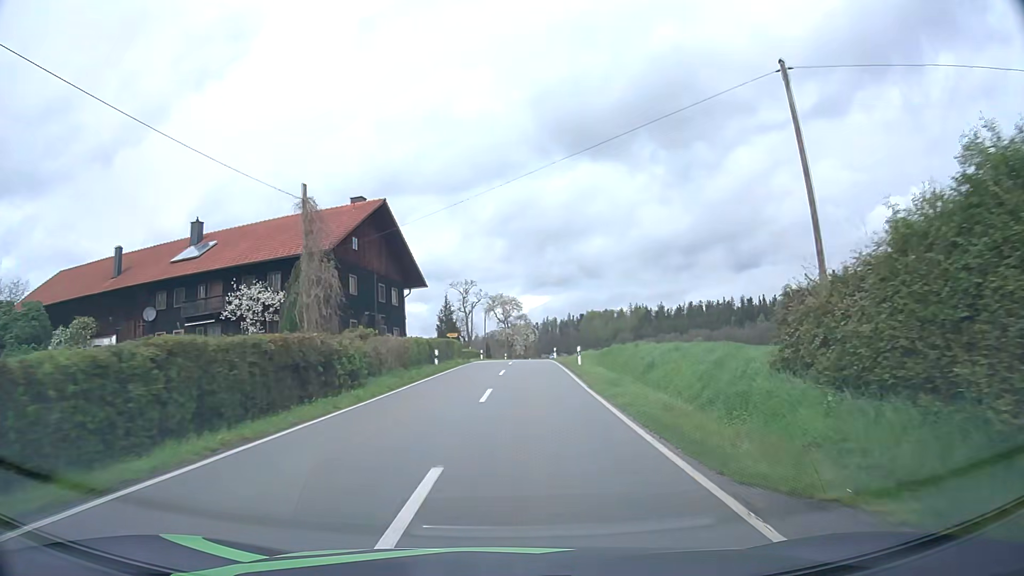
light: Day
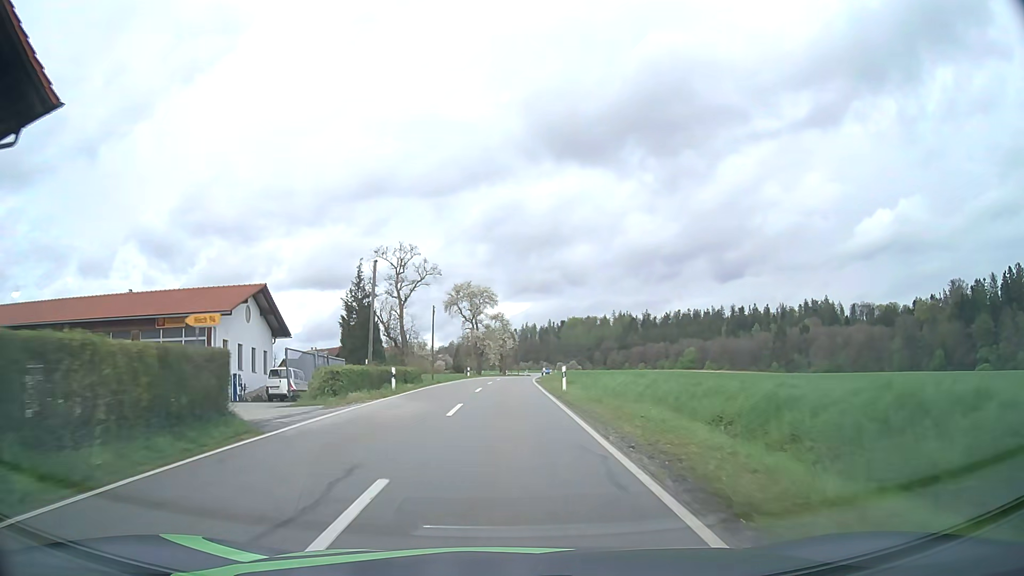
(+1.4, +36.7) m; +2°
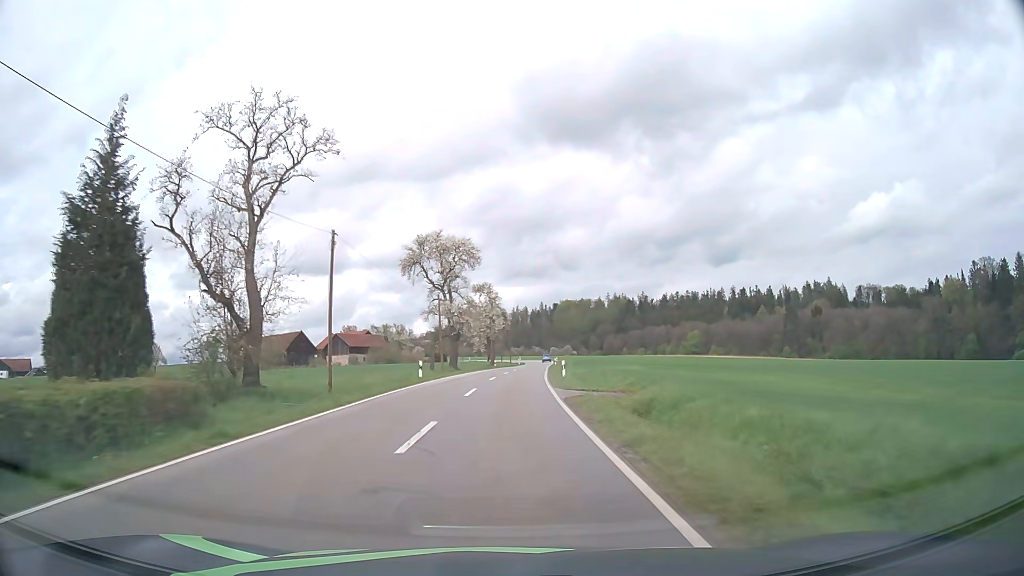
(+0.2, +30.8) m; +1°
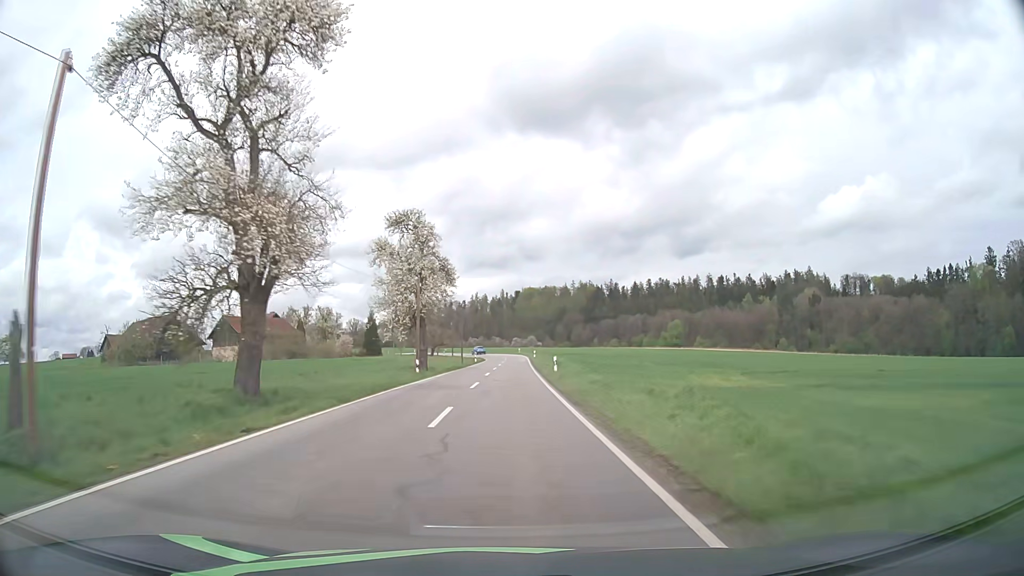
(+1.1, +45.9) m; +3°
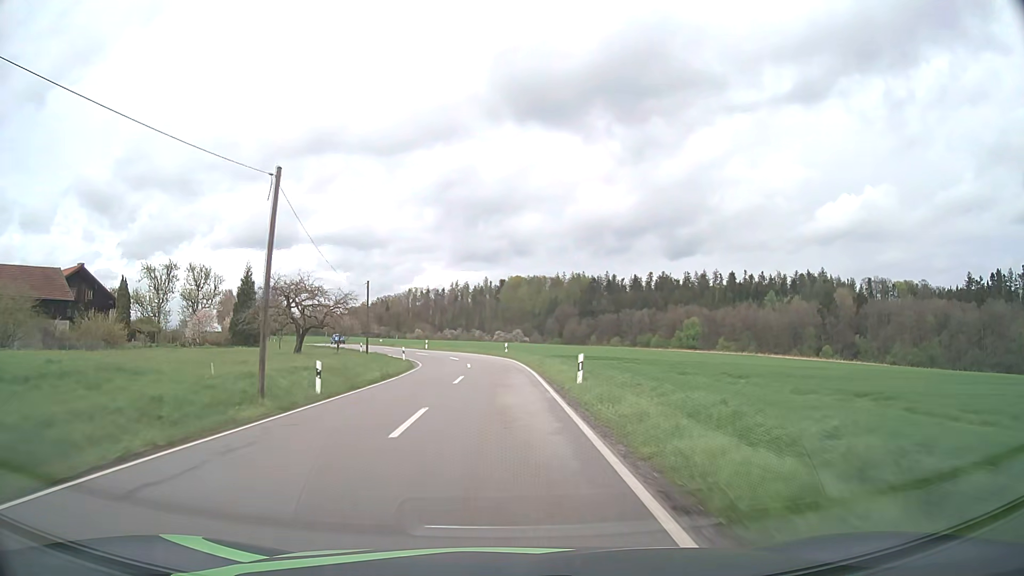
(+0.9, +62.6) m; +1°
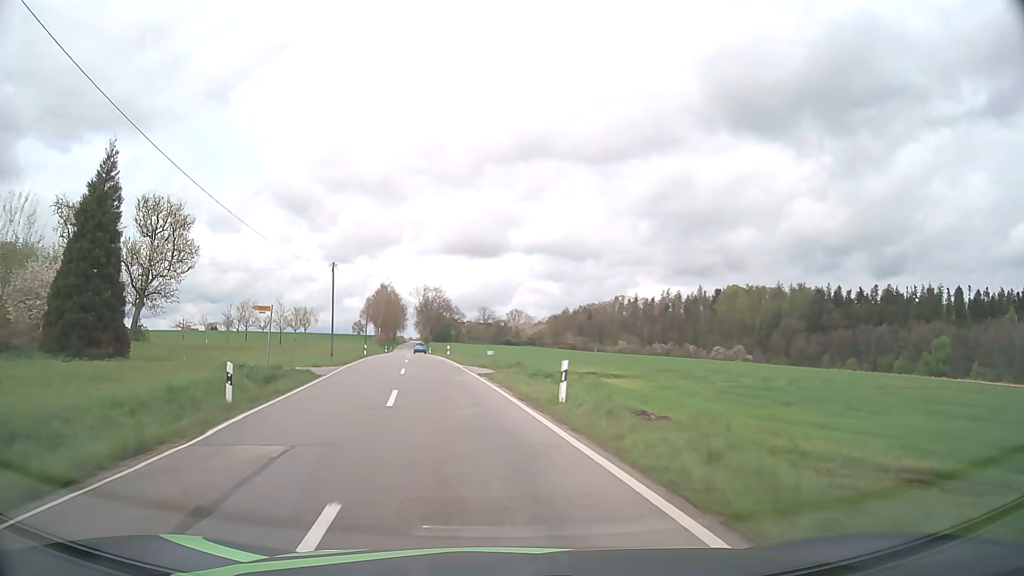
(-4.8, +56.1) m; -17°
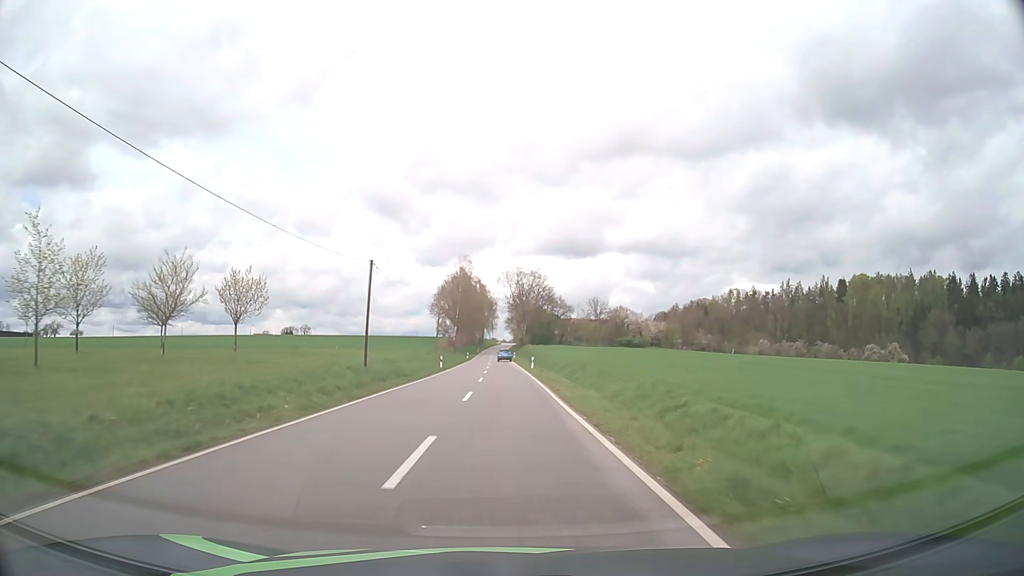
(-6.9, +55.6) m; -8°
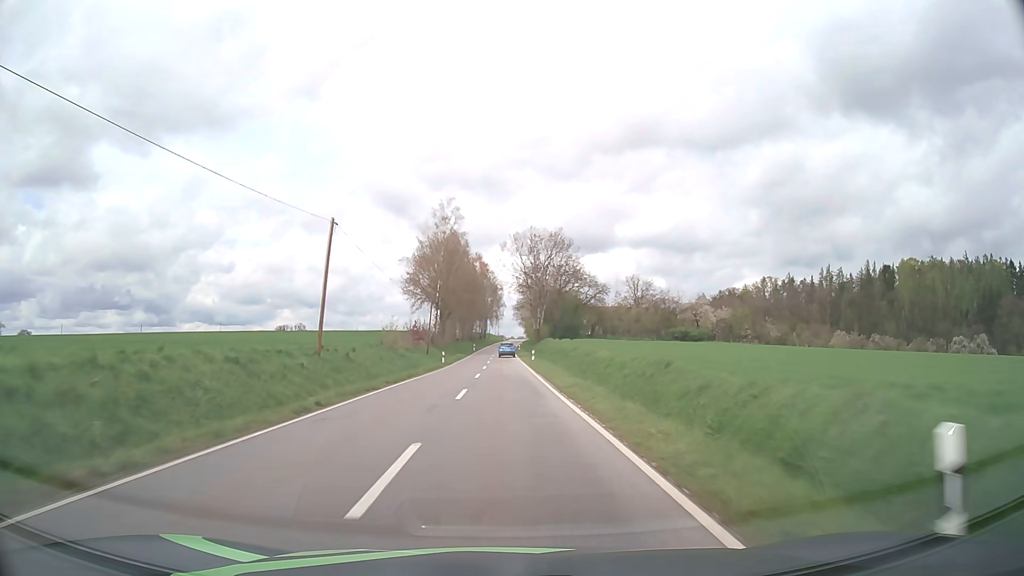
(-0.1, +49.8) m; -1°
(0, +10) (0, +20) (0, +30) (0, +40) (0, +50) (0, +60) (0, +70) (0, +80) (0, +90) (0, +100) m
